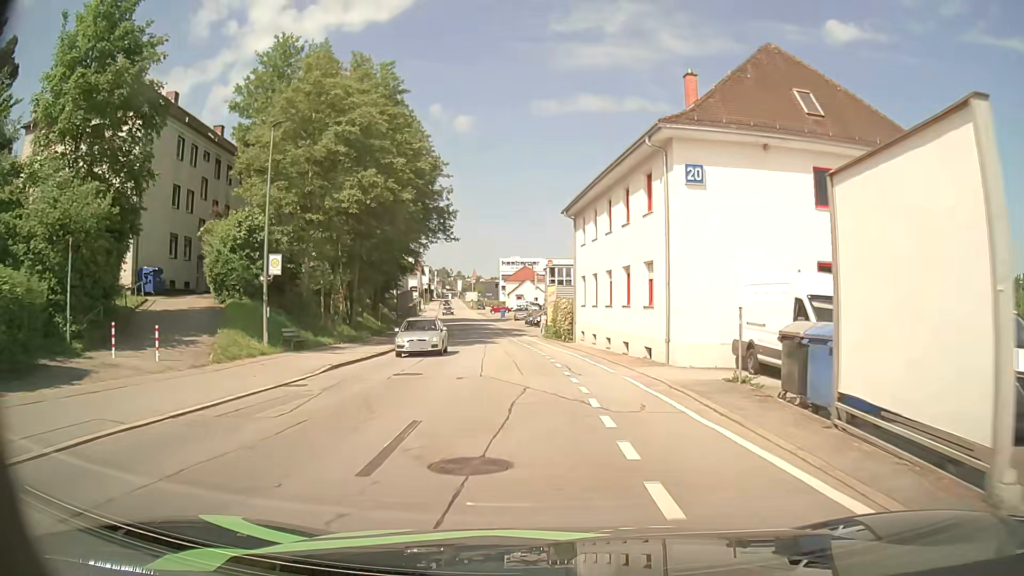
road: residential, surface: asphalt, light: Day
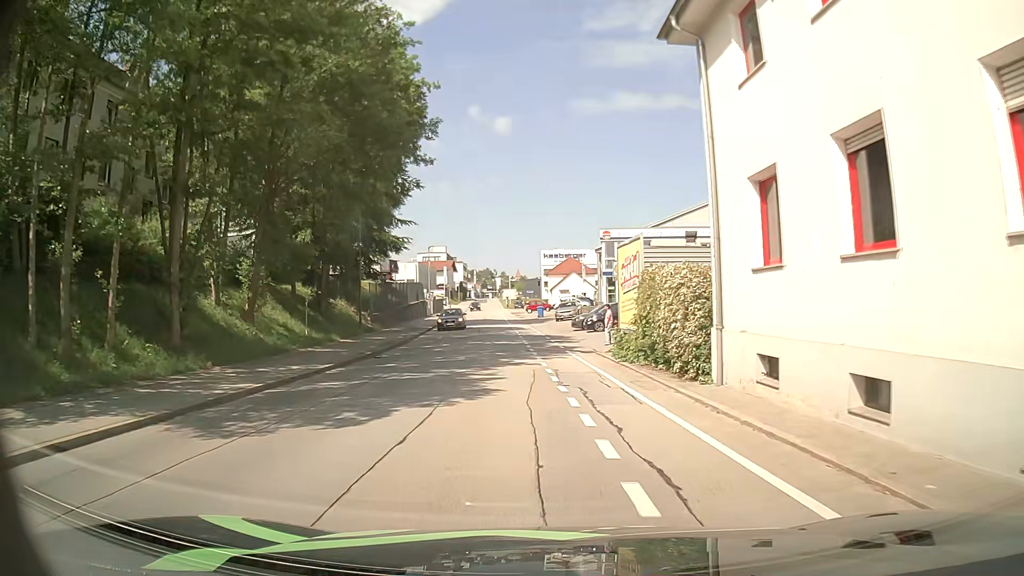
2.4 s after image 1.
(-0.8, +25.1) m; -4°
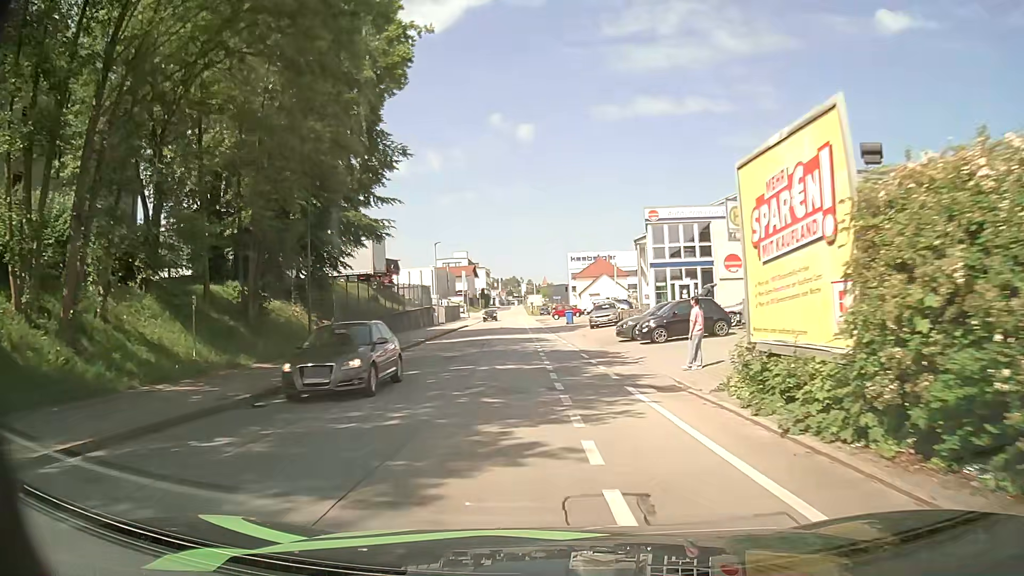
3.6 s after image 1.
(-0.3, +12.4) m; -3°
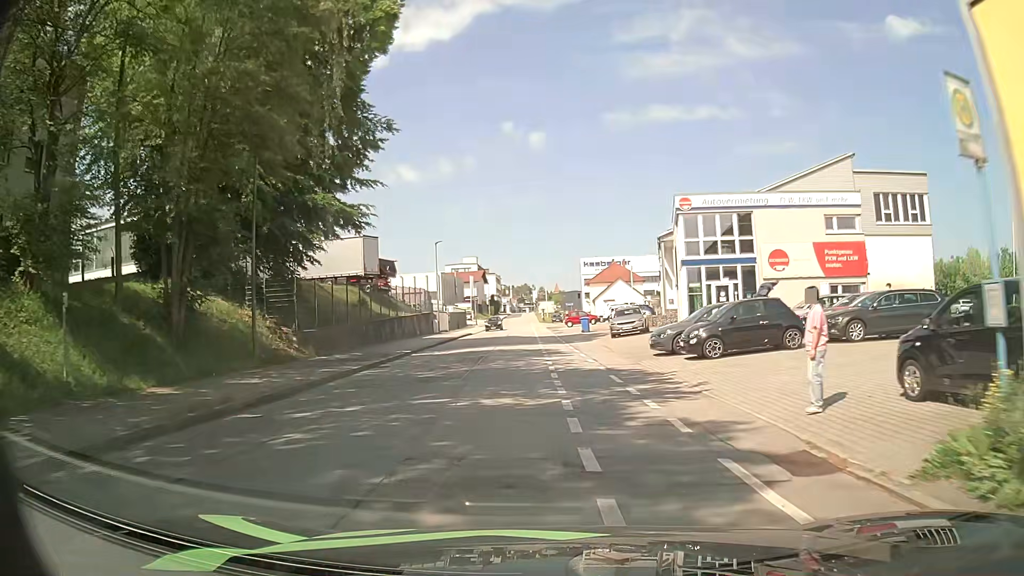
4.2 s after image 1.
(0.0, +6.5) m; -1°
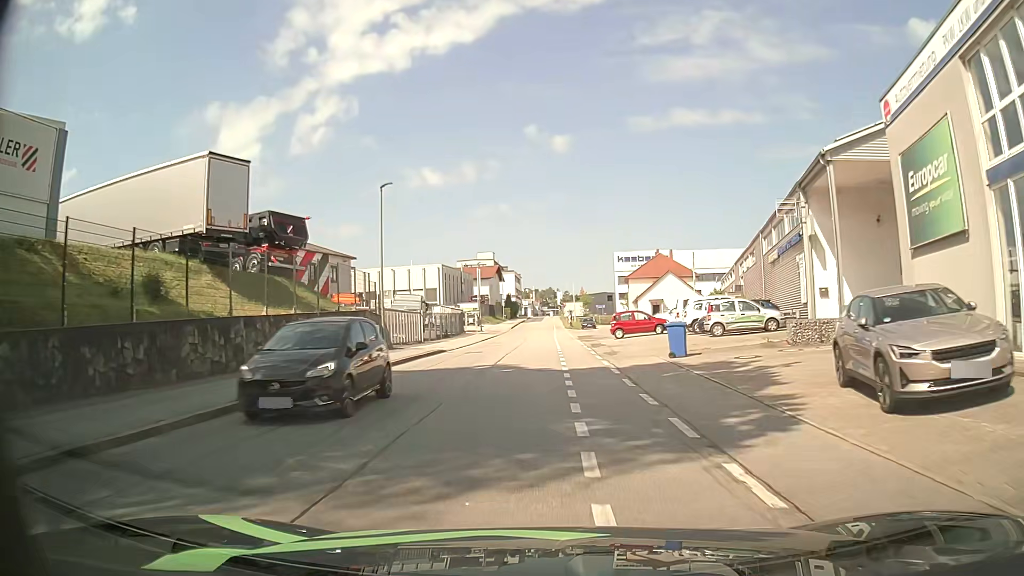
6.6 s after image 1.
(-0.4, +27.3) m; -2°
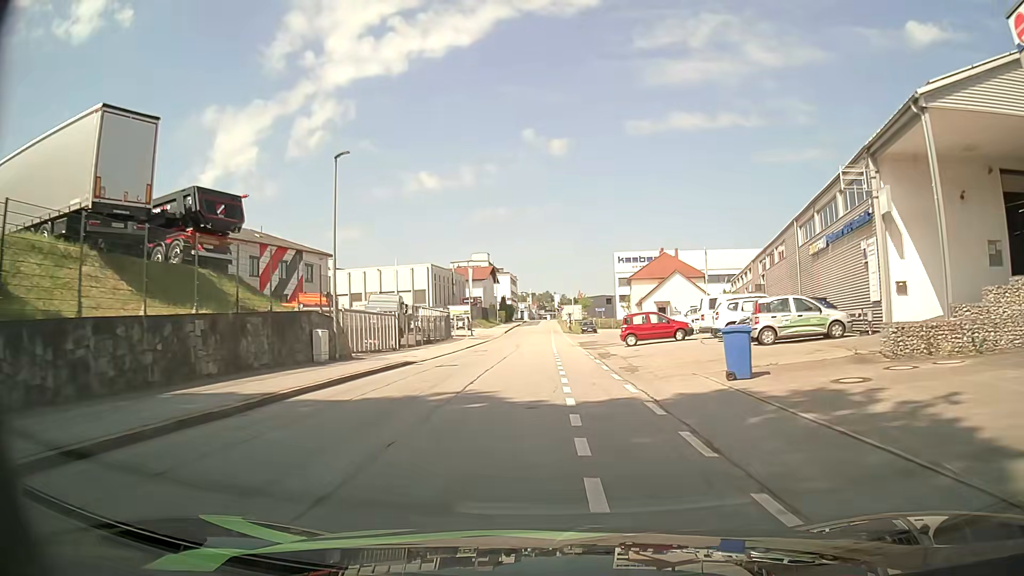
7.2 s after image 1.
(+0.1, +7.0) m; 0°
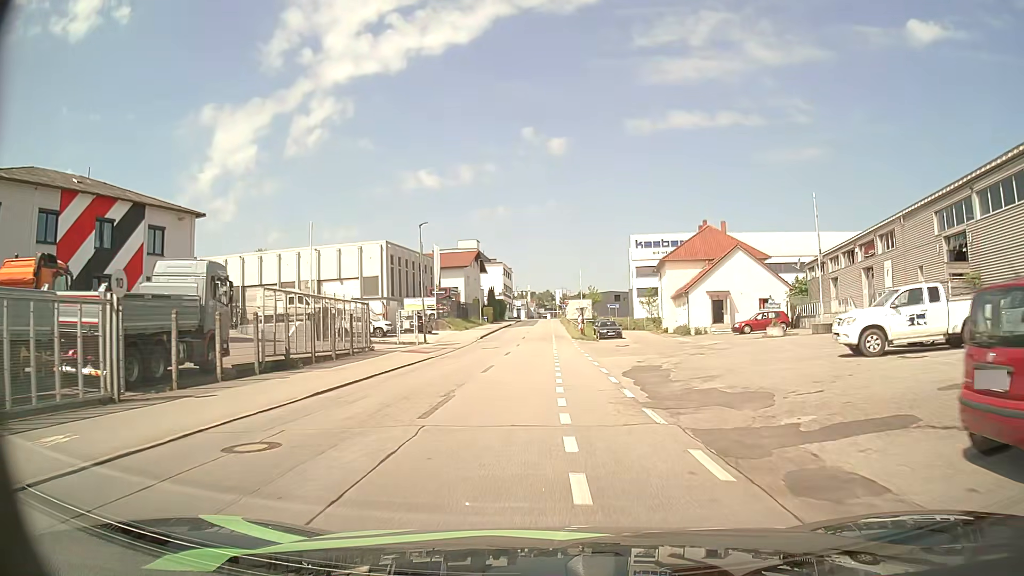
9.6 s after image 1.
(+0.2, +27.8) m; +1°
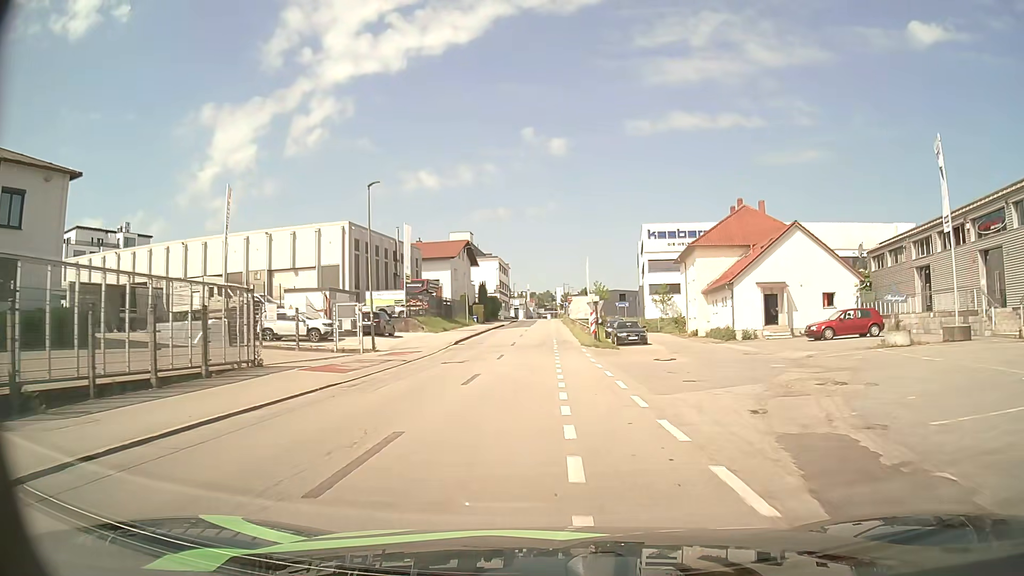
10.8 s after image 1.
(-0.1, +13.7) m; 0°
(0, +10) (0, +20) (0, +30) (0, +40) (0, +50) (0, +60) (0, +70) (0, +80) (0, +90) (0, +100) m
